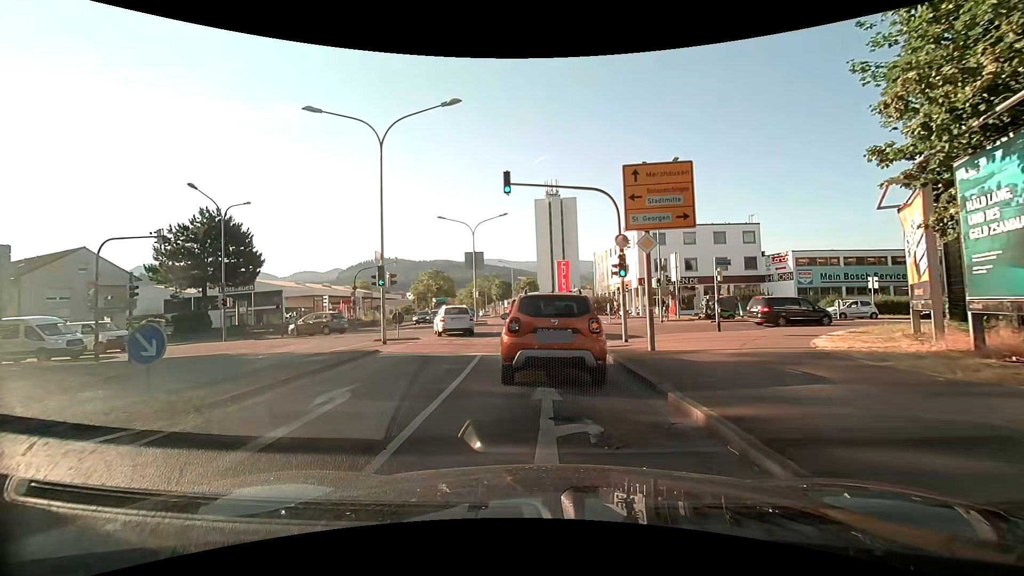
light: Day
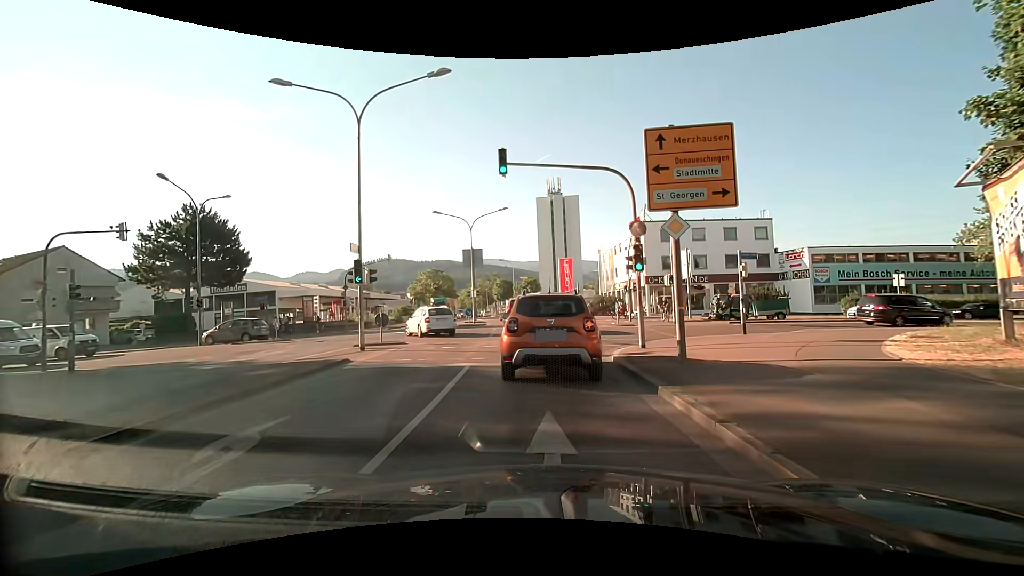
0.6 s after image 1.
(0.0, +2.7) m; 0°
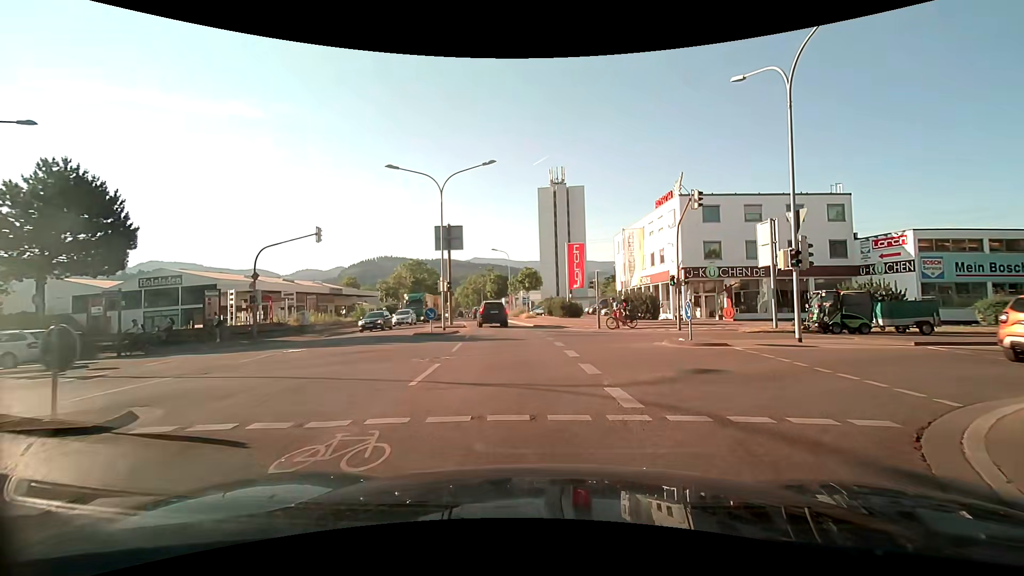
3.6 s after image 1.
(0.0, +13.6) m; +1°
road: secondary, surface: asphalt
(+3, +9) (+12, +14) (+21, +17) (+31, +19) (+41, +20) (+51, +22) (+61, +23) (+71, +24) (+81, +26) (+91, +27) m
